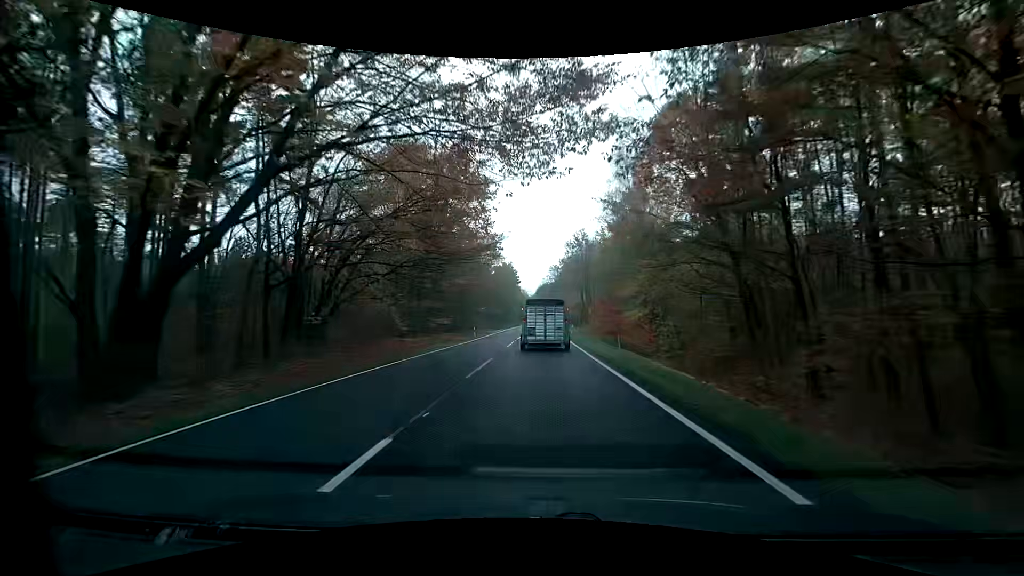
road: primary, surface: asphalt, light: Day
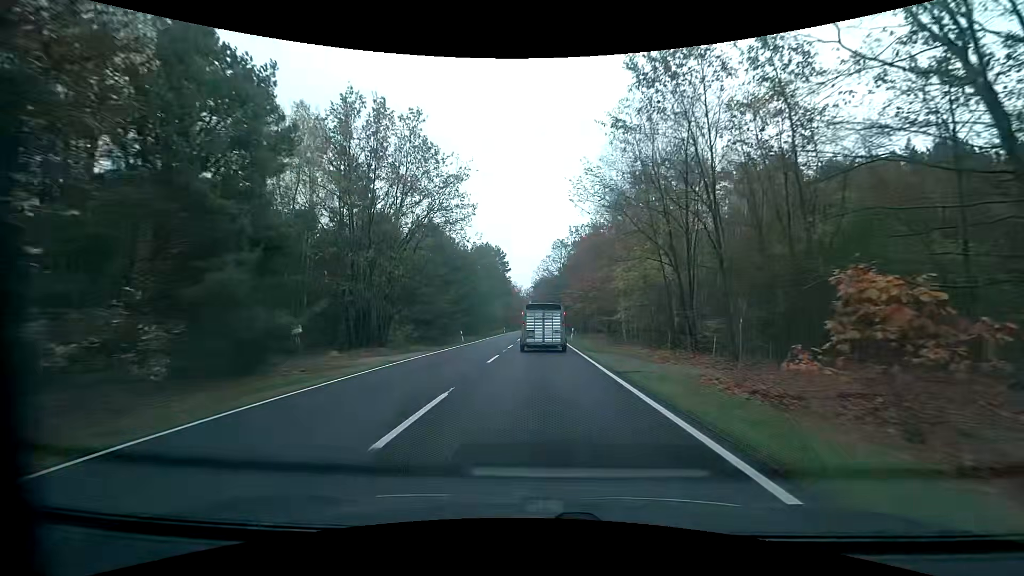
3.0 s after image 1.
(+0.7, +56.5) m; +1°
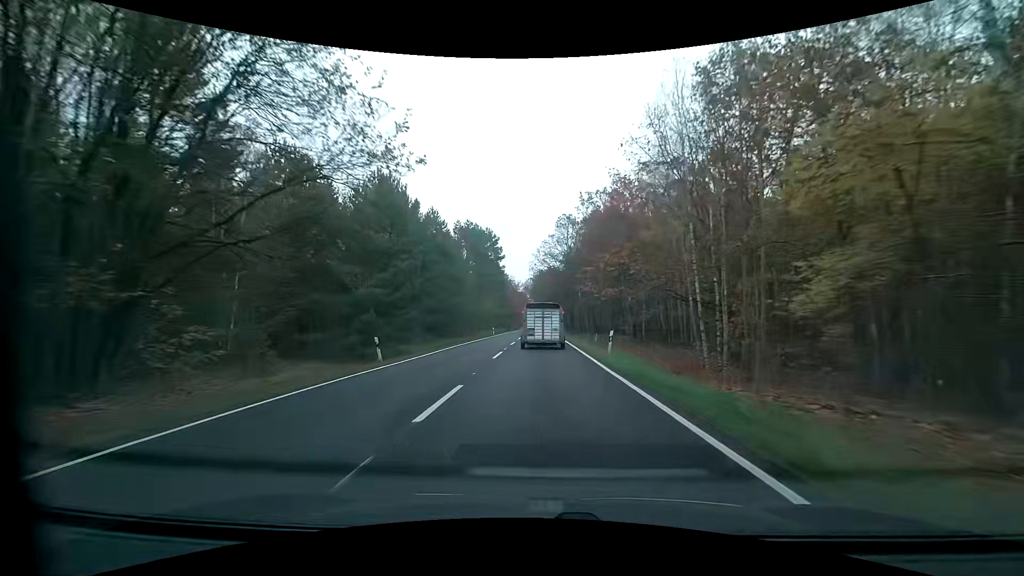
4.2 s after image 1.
(0.0, +22.6) m; 0°
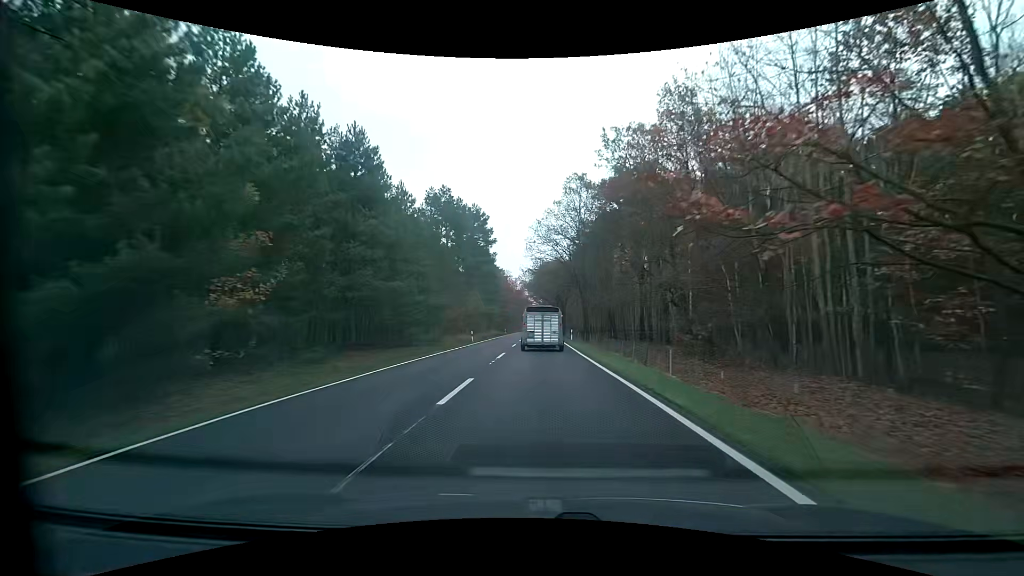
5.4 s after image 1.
(+0.1, +22.8) m; 0°
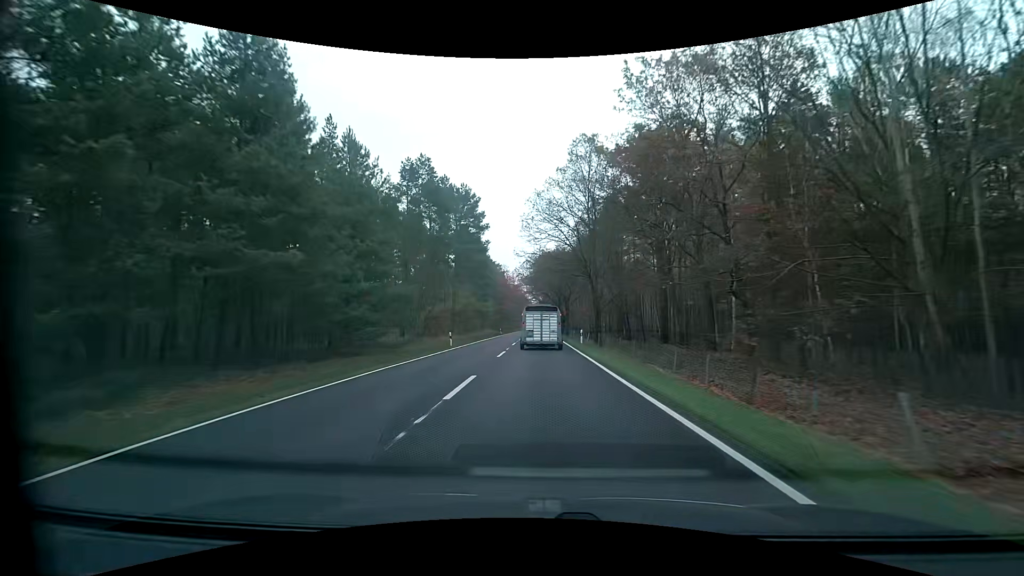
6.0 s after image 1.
(0.0, +11.5) m; 0°
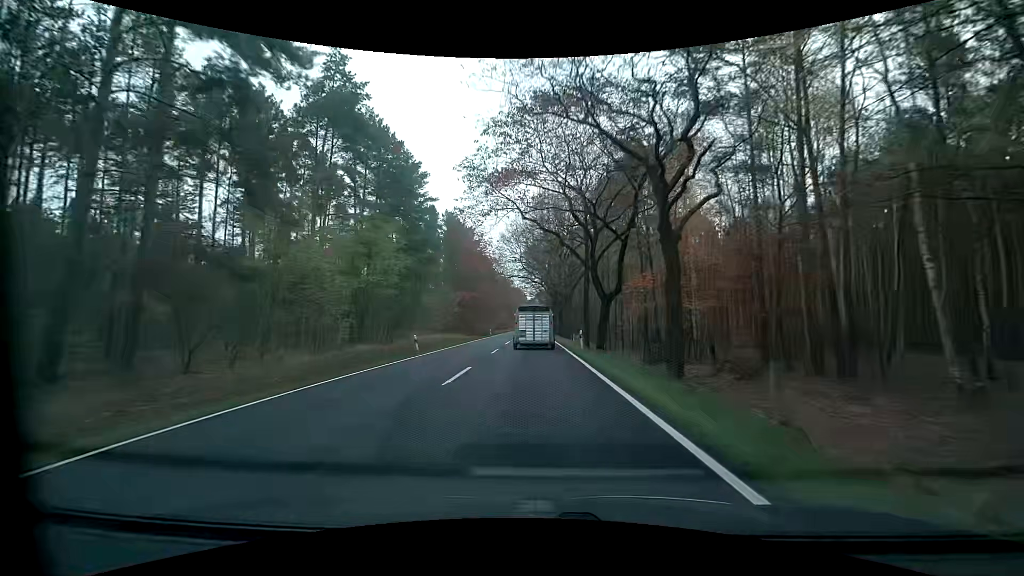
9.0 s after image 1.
(-0.1, +57.8) m; 0°
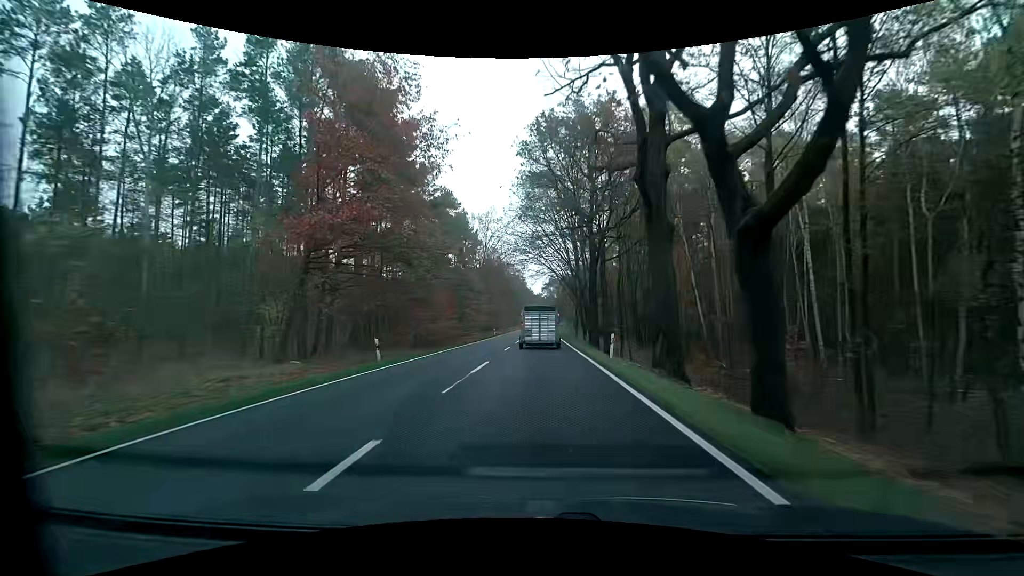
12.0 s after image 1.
(-0.4, +58.3) m; -1°
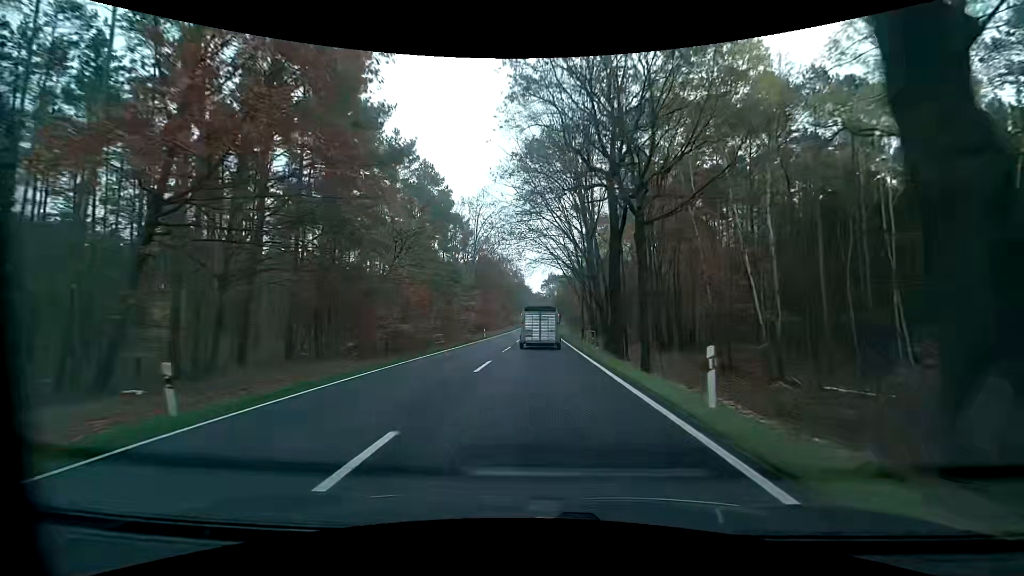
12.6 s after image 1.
(0.0, +11.7) m; 0°
(0, +10) (0, +20) (0, +30) (0, +40) (0, +50) (+1, +60) (+1, +70) (+1, +80) (+1, +90) (+1, +100) m
